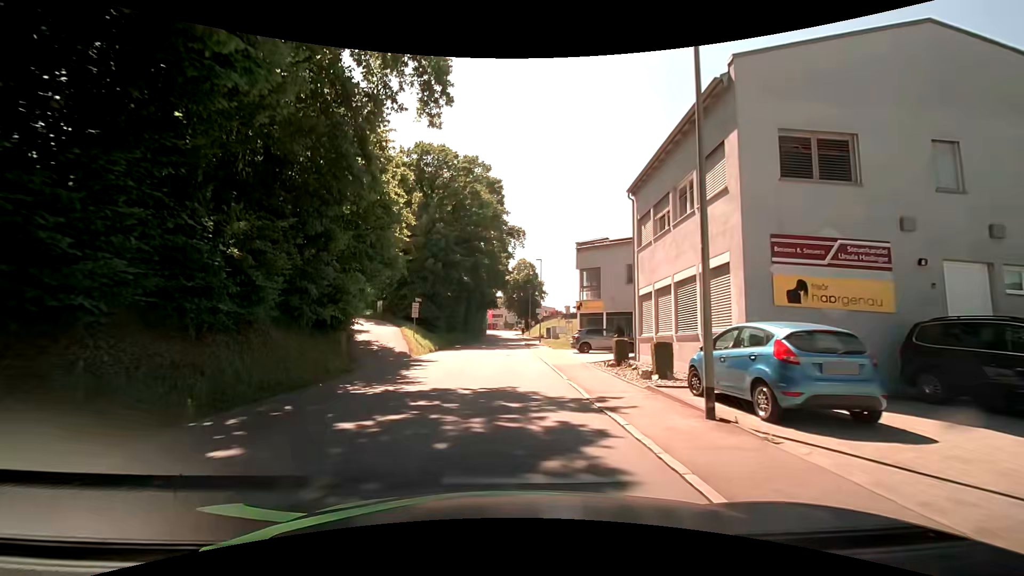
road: tertiary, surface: asphalt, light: Day
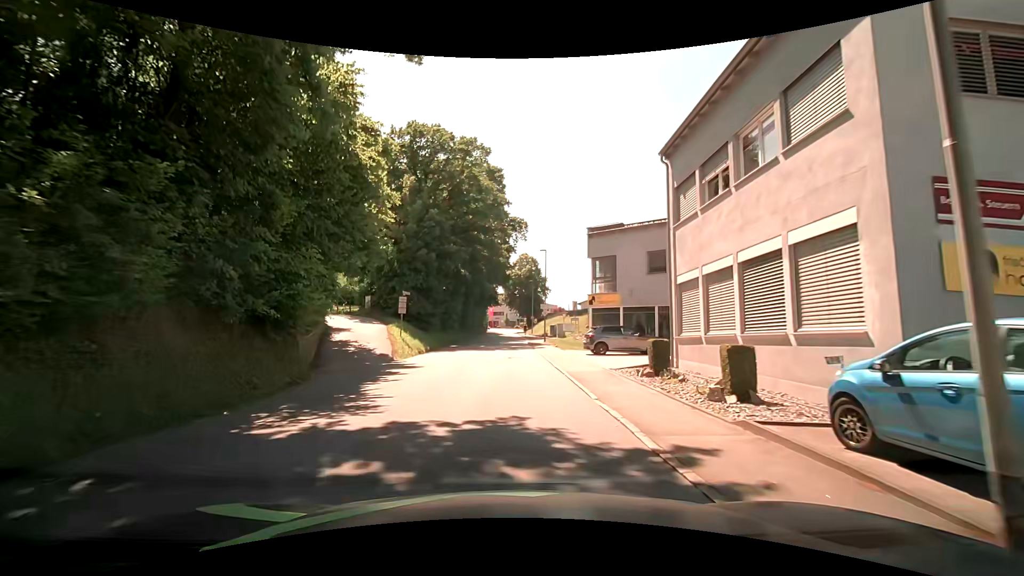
(0.0, +4.5) m; 0°
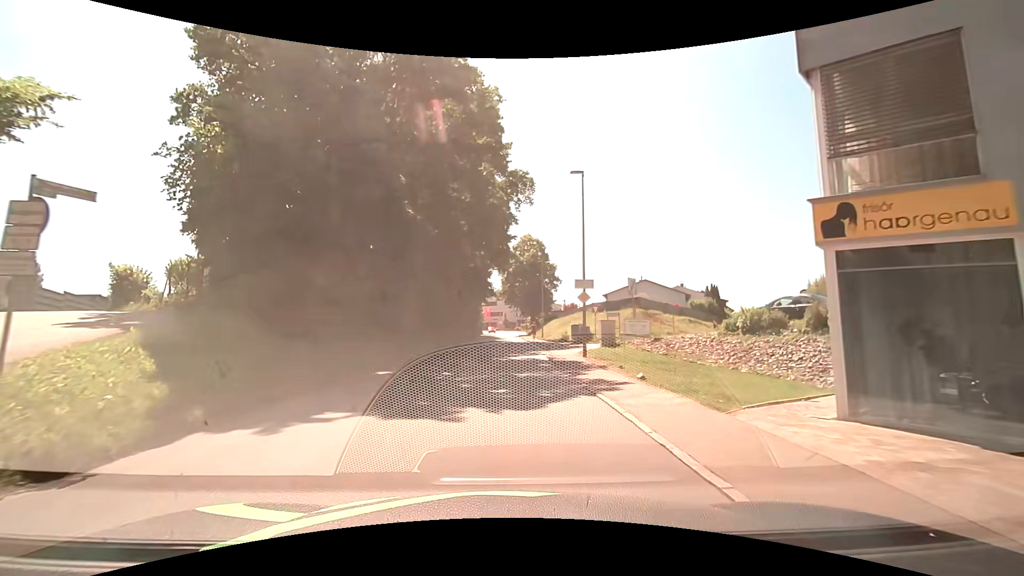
(-0.1, +22.5) m; -1°
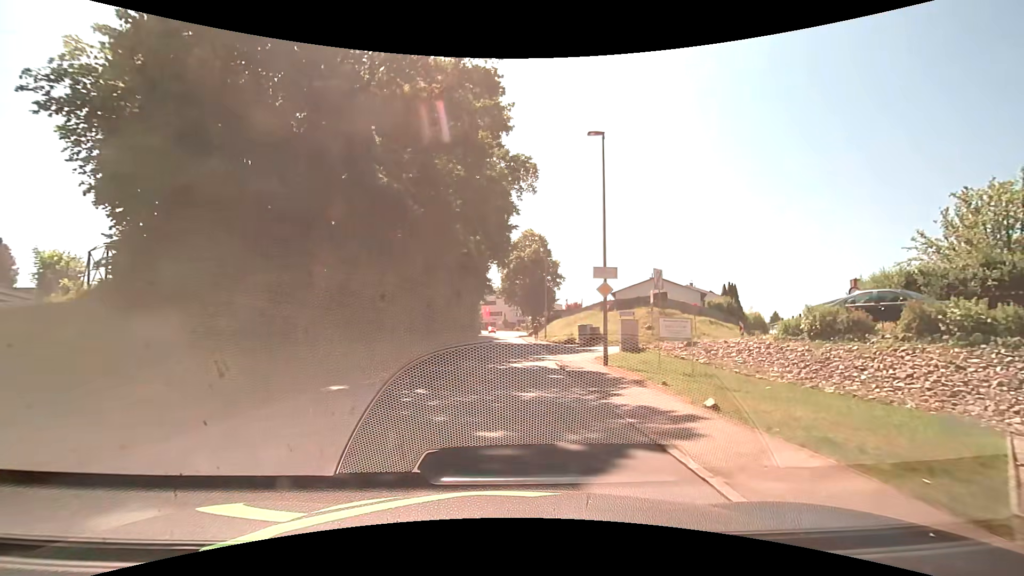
(0.0, +4.5) m; -1°
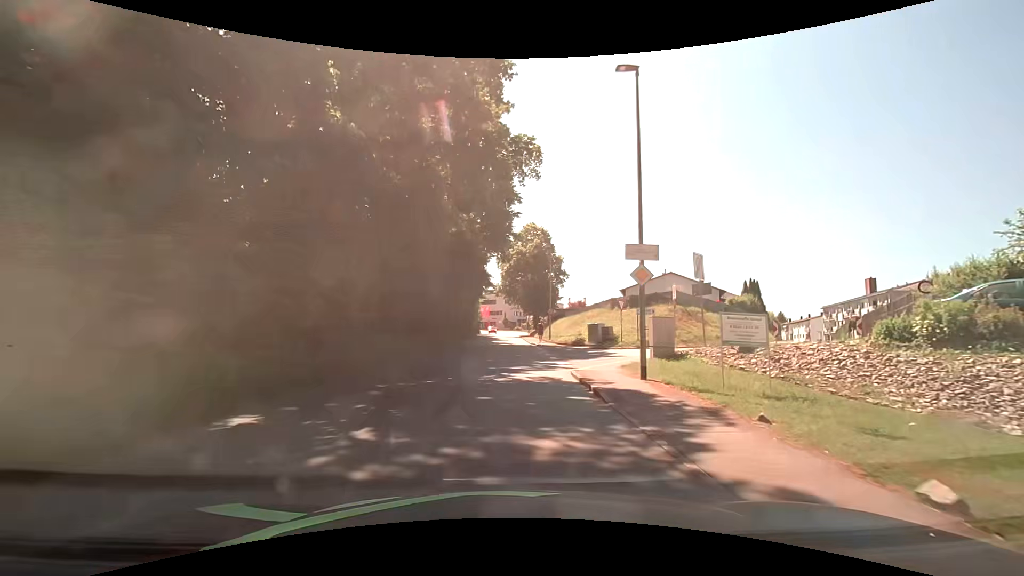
(+0.1, +4.5) m; +1°
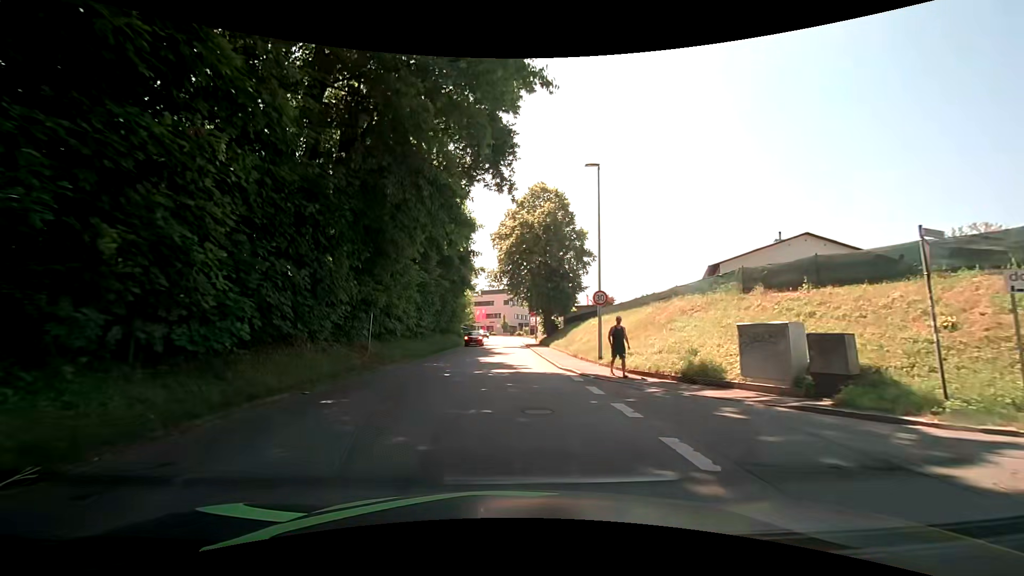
(+0.1, +22.2) m; 0°
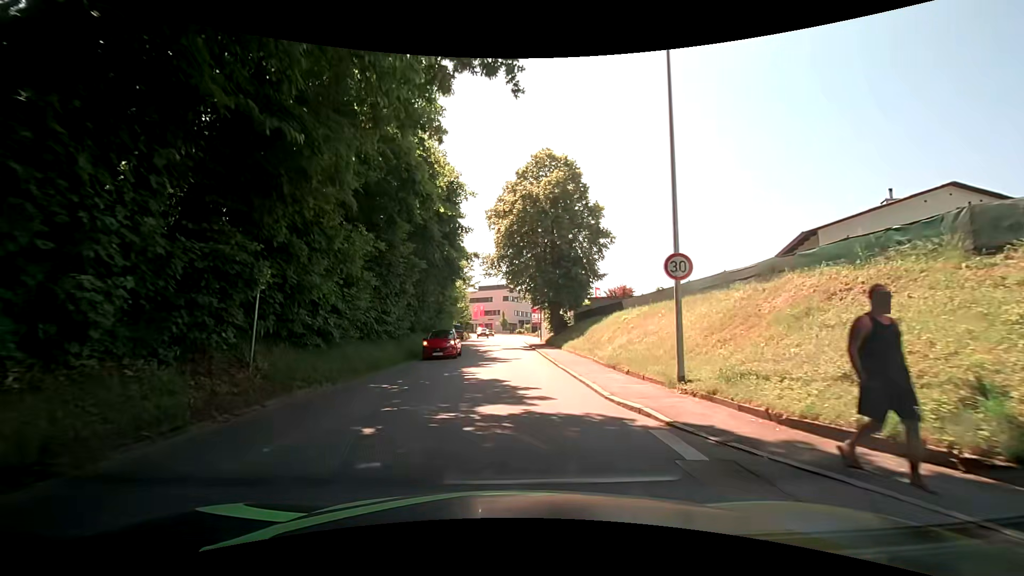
(+0.1, +8.9) m; +1°
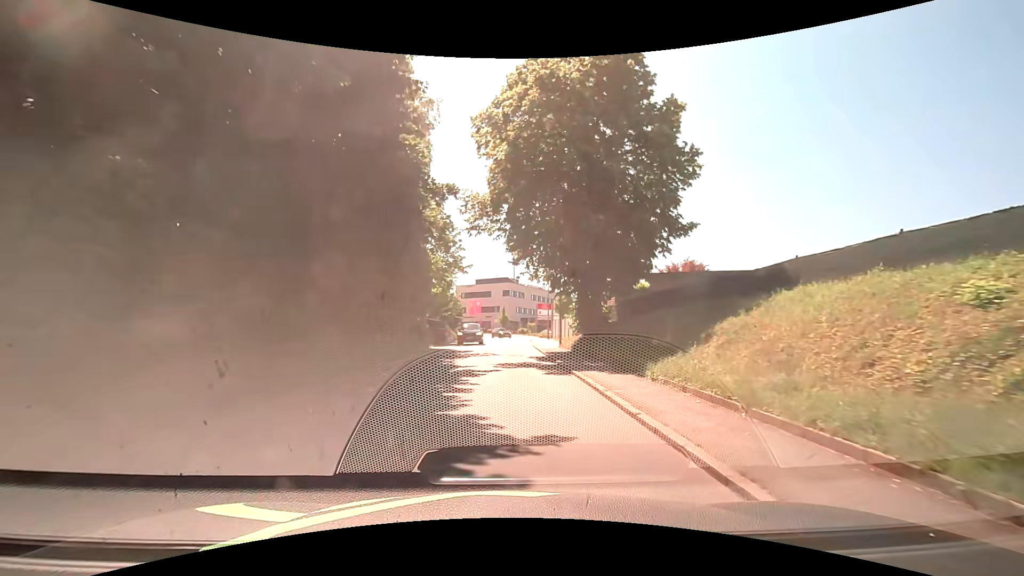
(-0.3, +18.0) m; -1°
(0, +10) (0, +20) (0, +30) (+1, +40) (+1, +50) (+1, +60) (+1, +70) (+1, +80) (0, +90) (-1, +100) m
